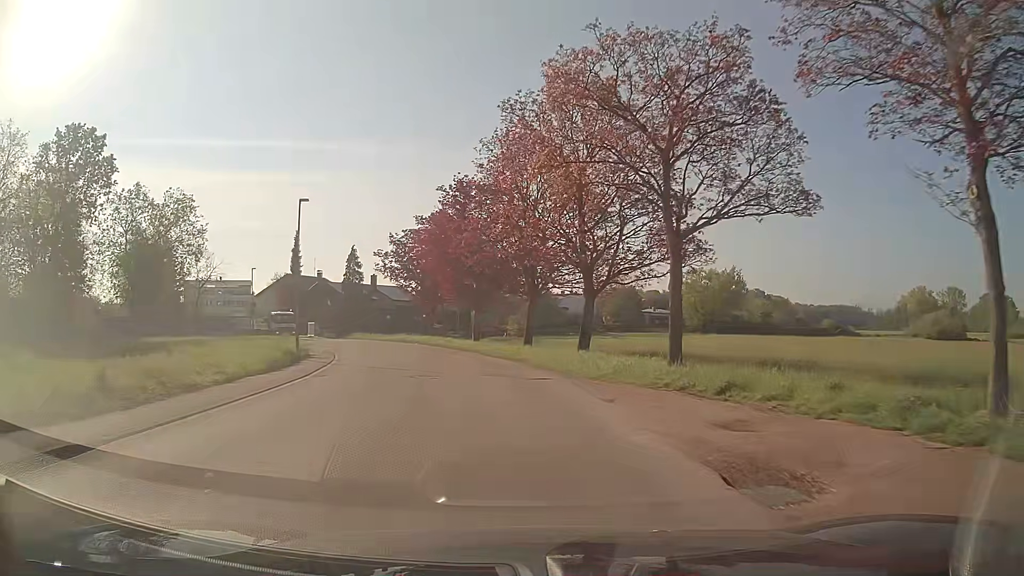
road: unclassified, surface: asphalt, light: Day
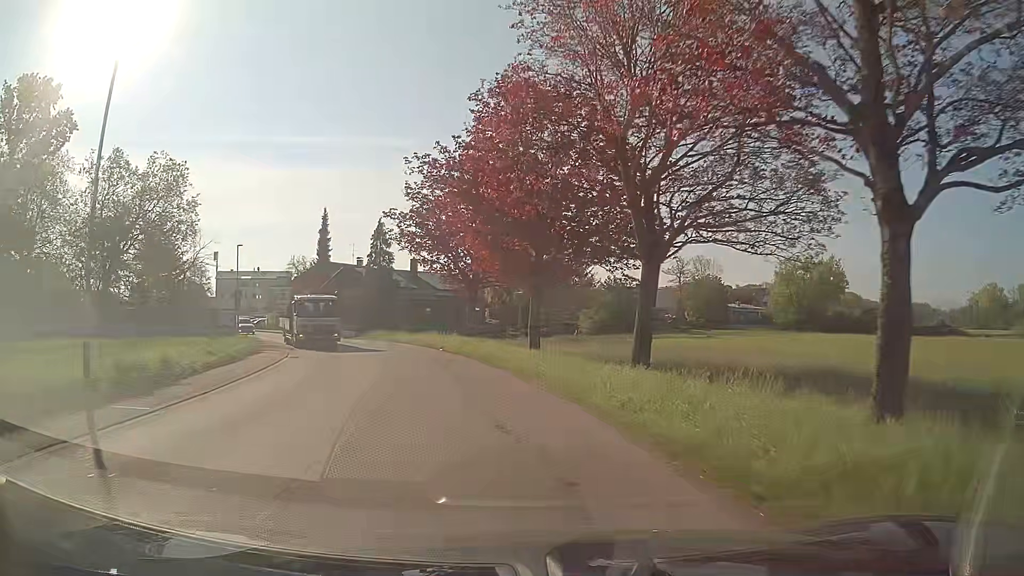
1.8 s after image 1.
(-0.9, +17.1) m; -6°
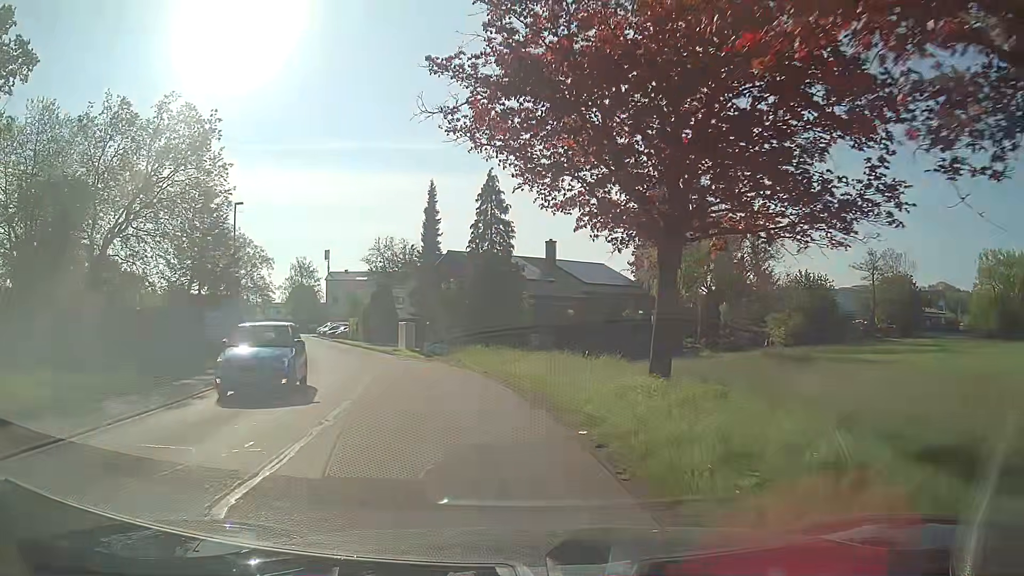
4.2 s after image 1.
(-2.4, +21.2) m; -13°
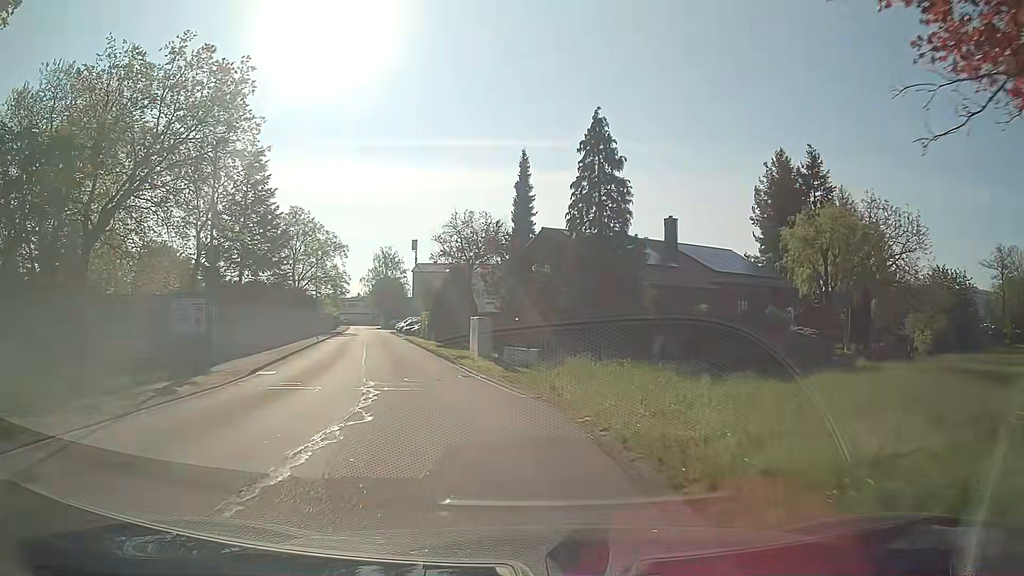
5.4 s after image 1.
(-0.6, +10.5) m; -8°
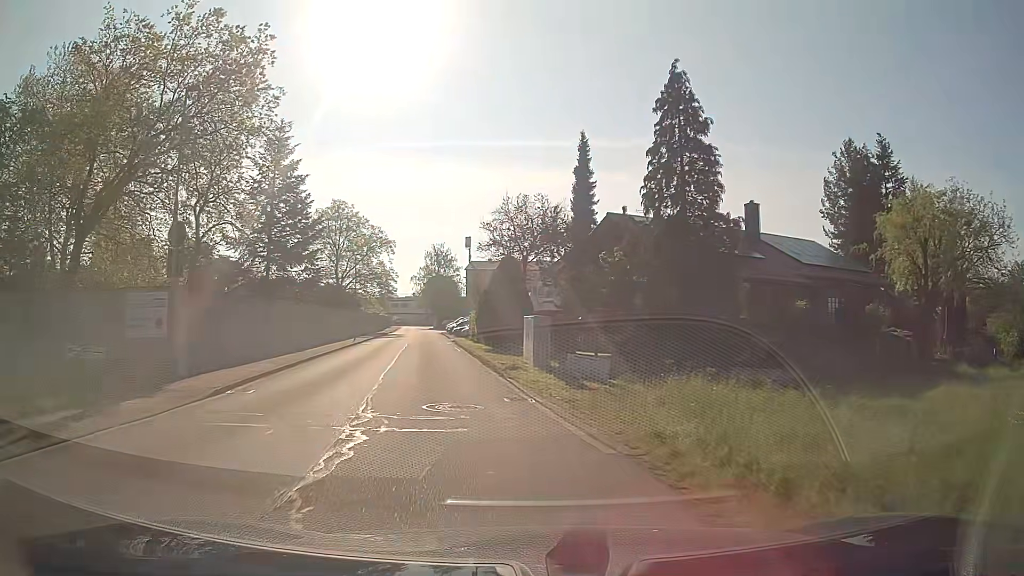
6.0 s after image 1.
(-0.2, +5.3) m; -4°
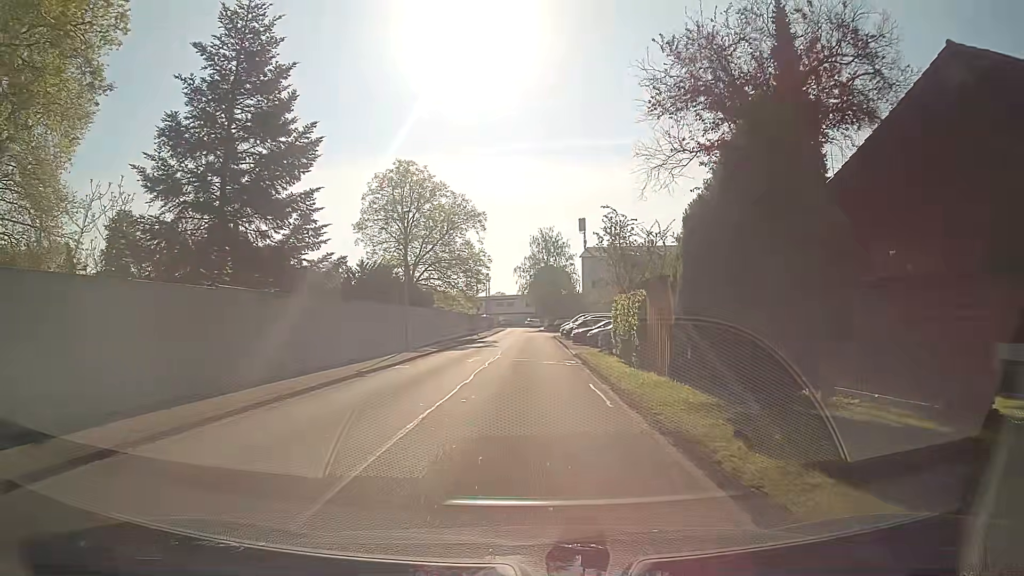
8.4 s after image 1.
(-2.9, +22.0) m; -10°
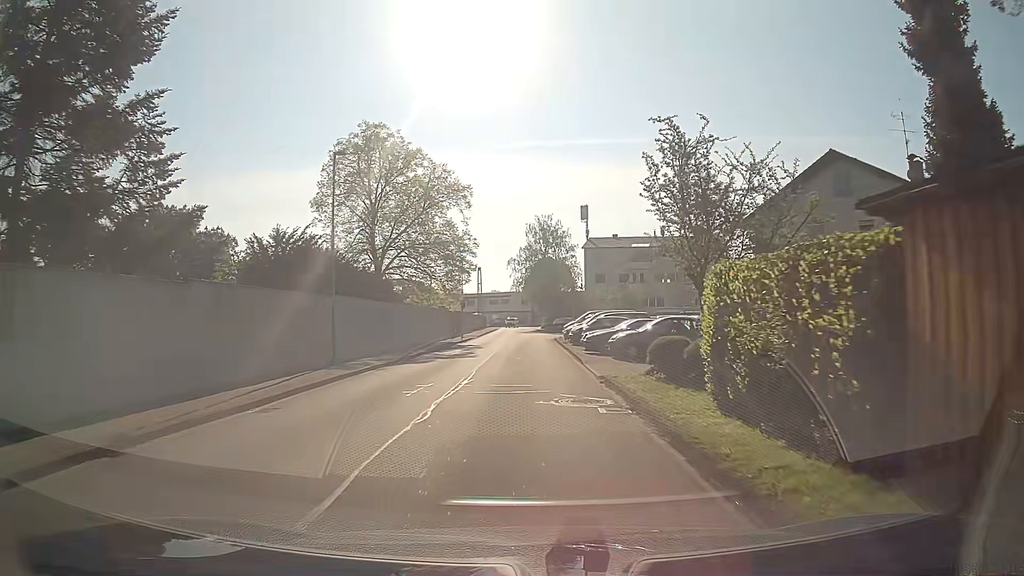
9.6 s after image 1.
(0.0, +11.1) m; +1°
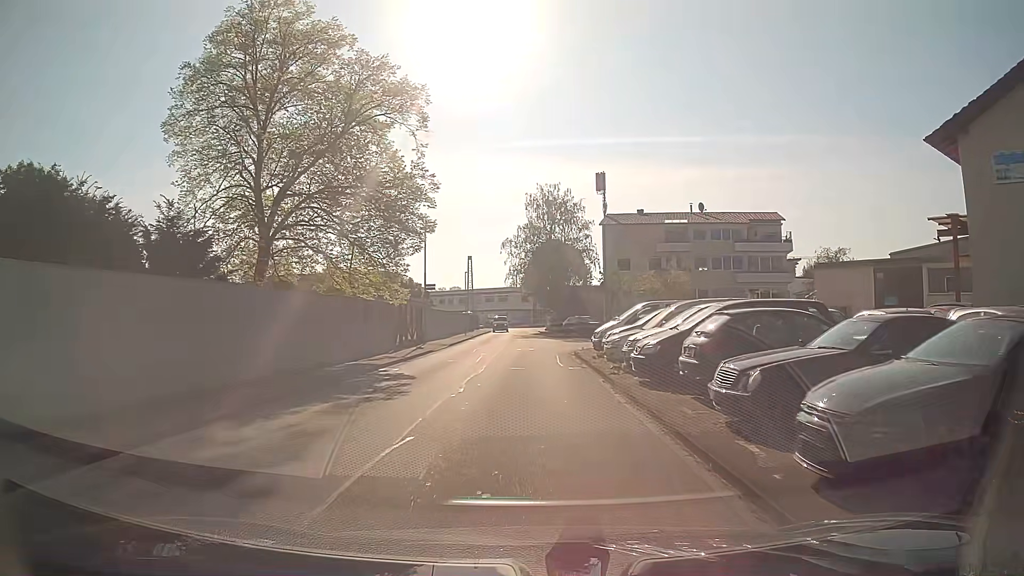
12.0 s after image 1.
(0.0, +21.0) m; 0°
